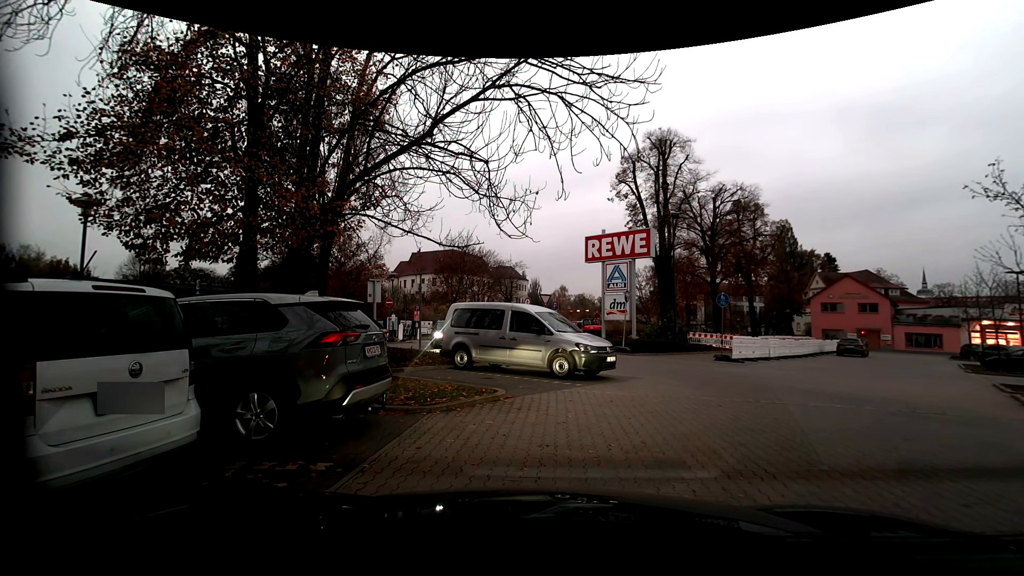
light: Dusk
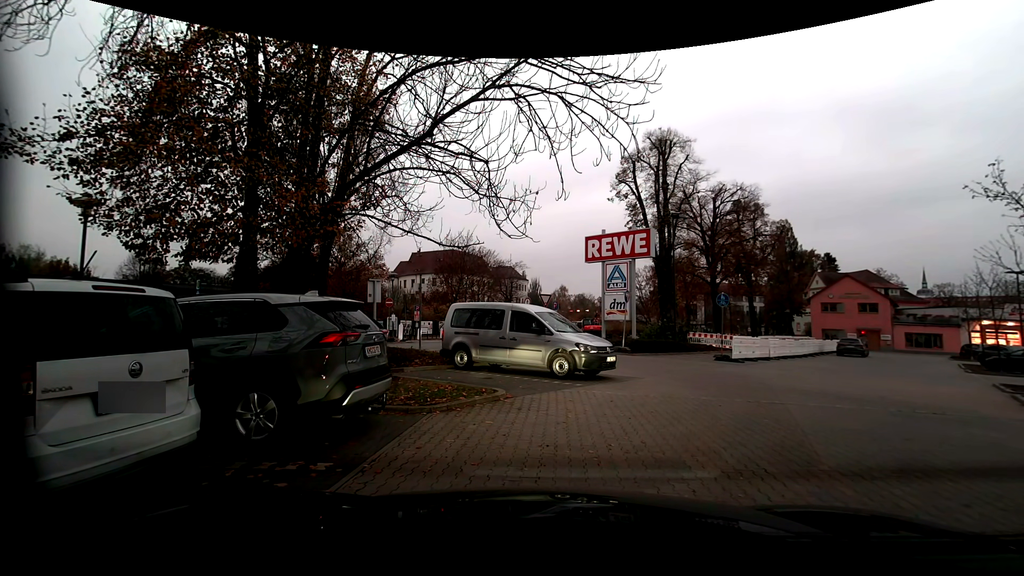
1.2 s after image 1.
(0.0, 0.0) m; 0°
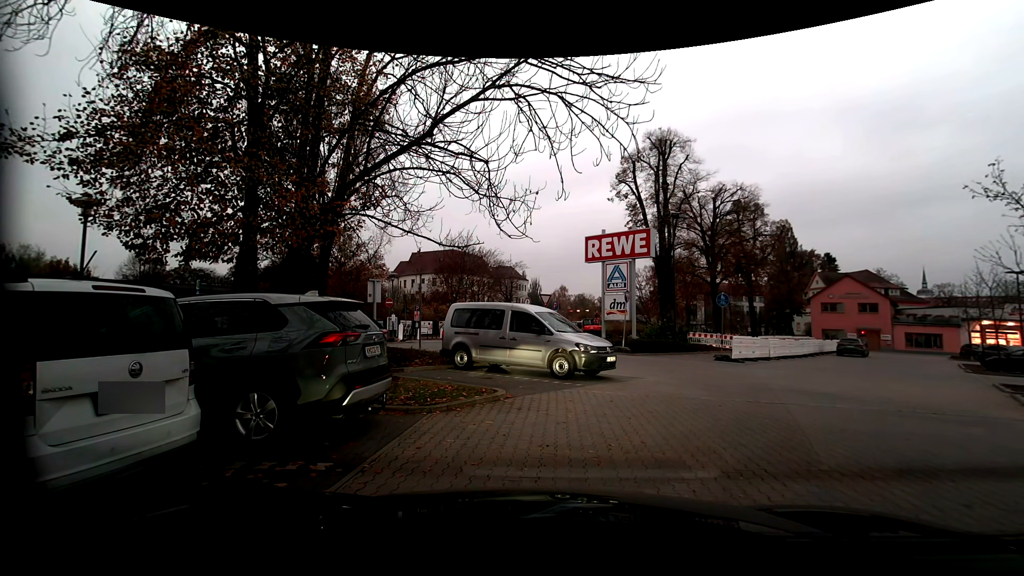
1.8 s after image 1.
(0.0, 0.0) m; 0°
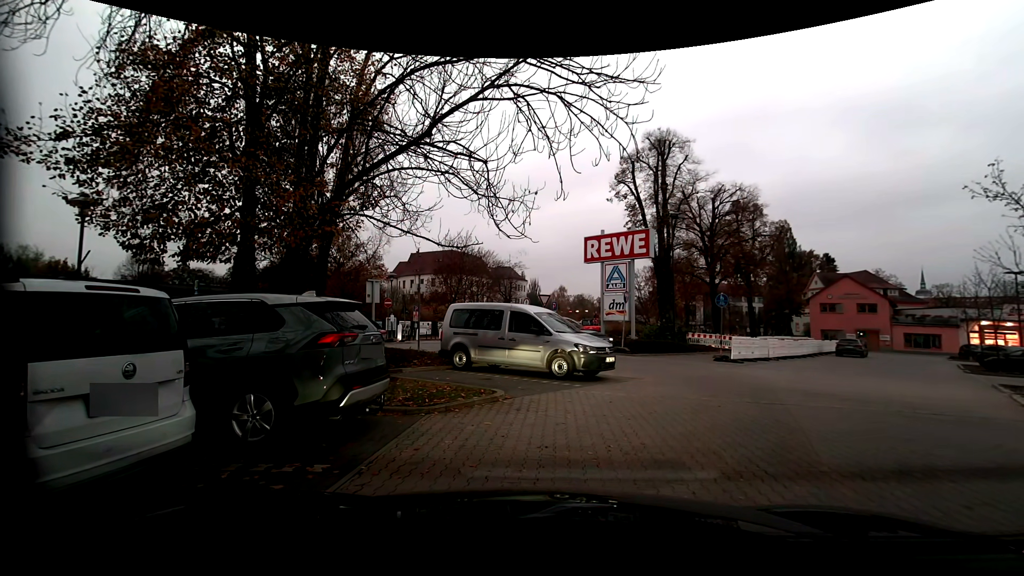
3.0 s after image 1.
(0.0, 0.0) m; 0°
